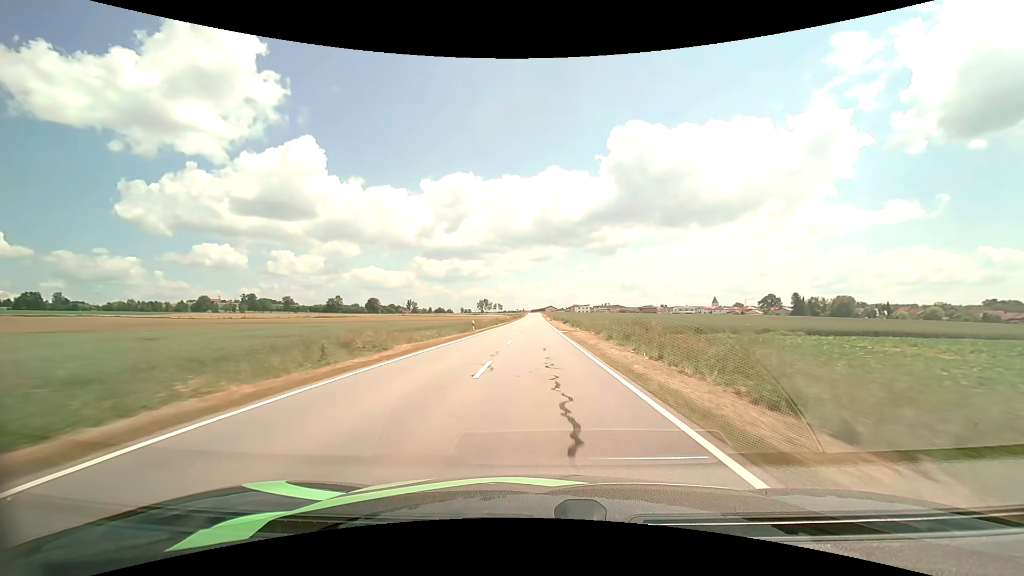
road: tertiary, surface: asphalt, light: Day
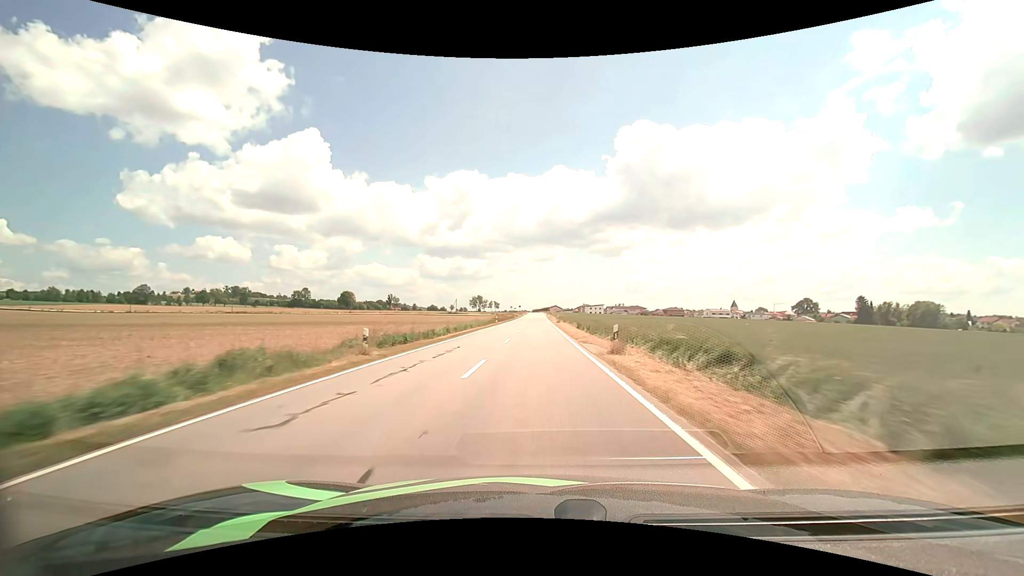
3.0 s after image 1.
(-0.1, +75.4) m; 0°
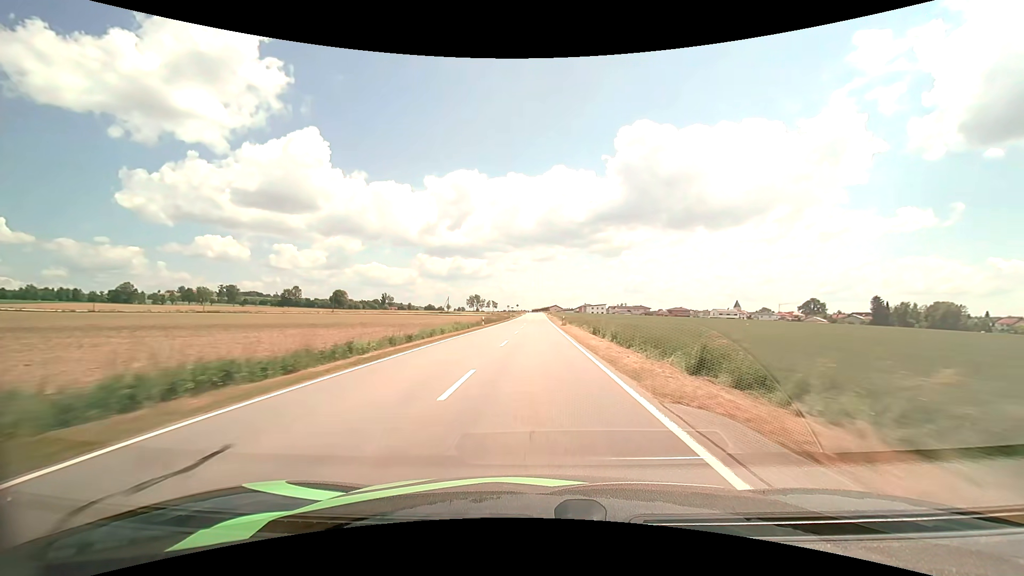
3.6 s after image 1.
(0.0, +15.1) m; 0°
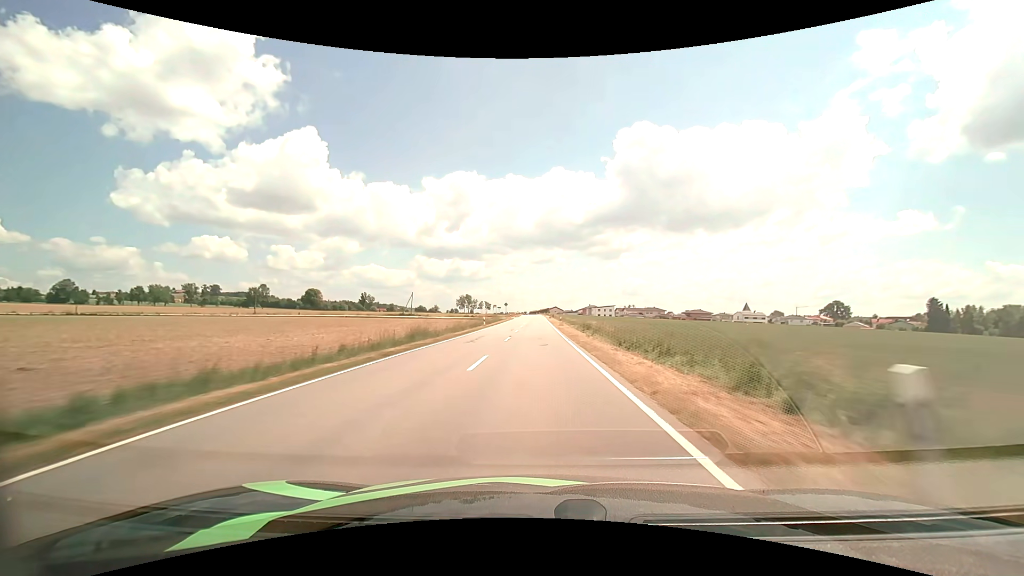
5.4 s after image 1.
(+0.1, +45.3) m; 0°
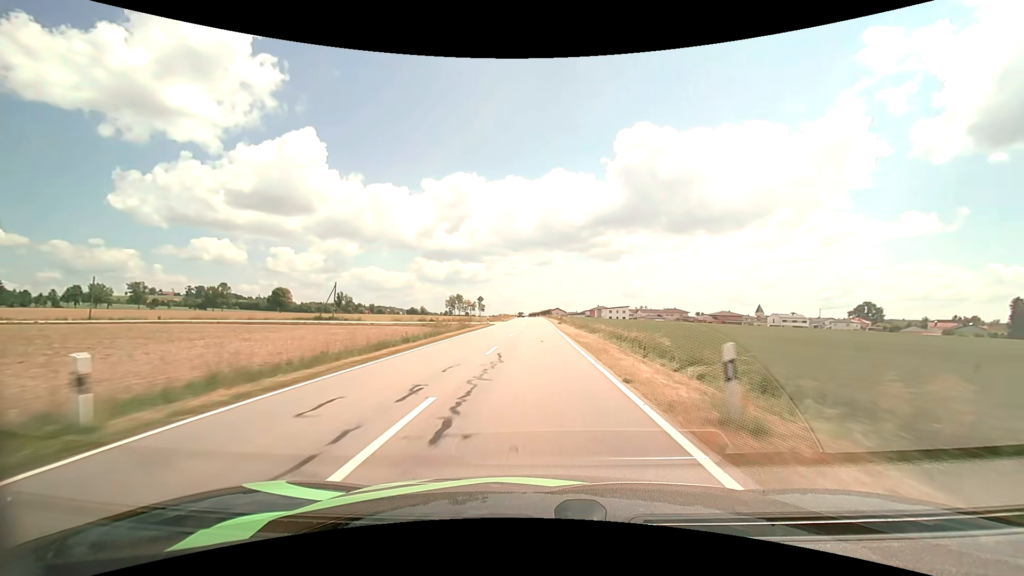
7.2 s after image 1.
(0.0, +45.4) m; 0°
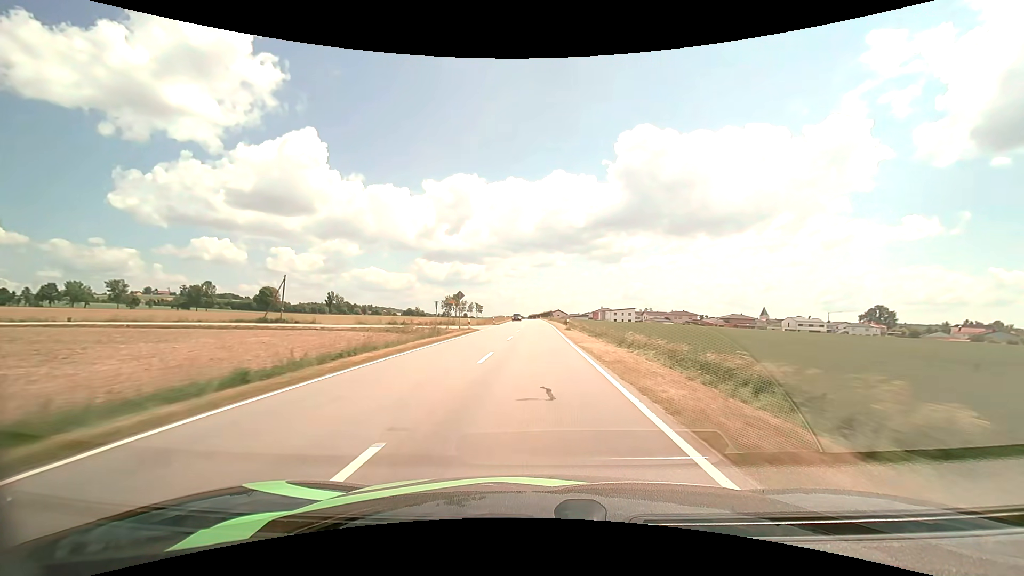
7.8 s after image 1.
(0.0, +15.1) m; 0°
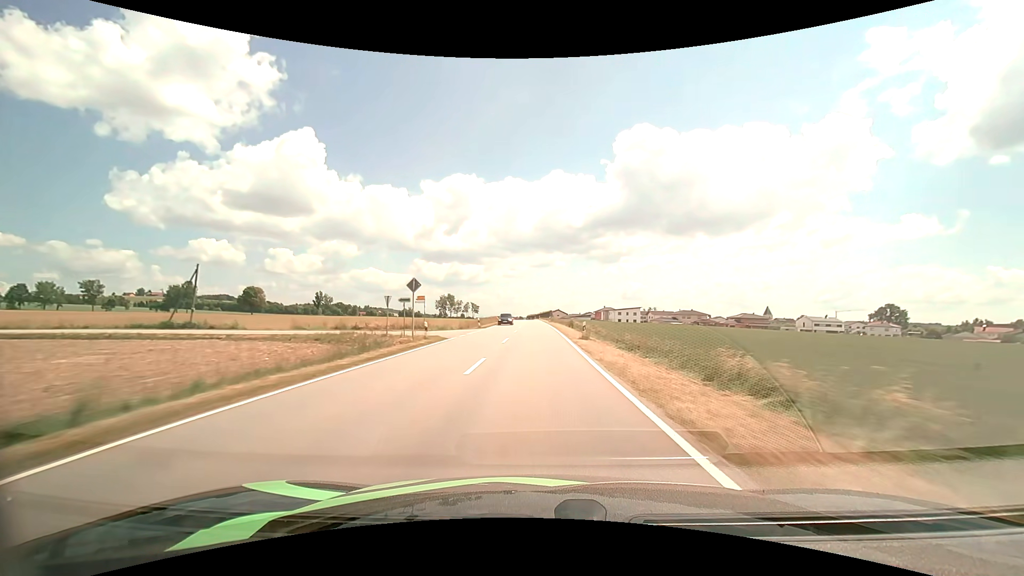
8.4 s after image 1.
(0.0, +15.1) m; 0°
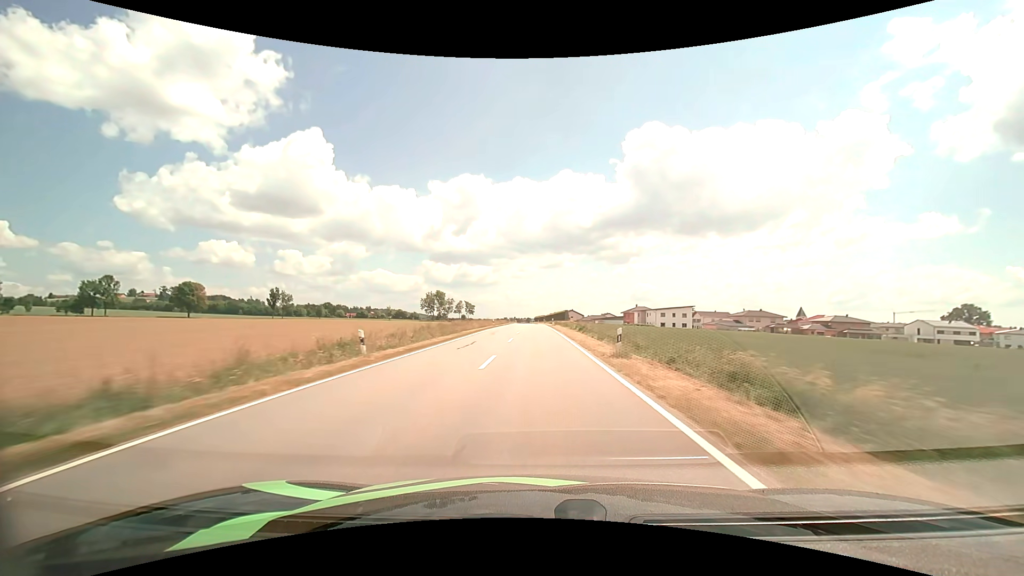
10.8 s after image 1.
(-0.4, +61.0) m; -1°
(0, +10) (0, +20) (0, +30) (0, +40) (0, +50) (-1, +60) (-1, +70) (-1, +80) (-1, +90) (-1, +100) m
